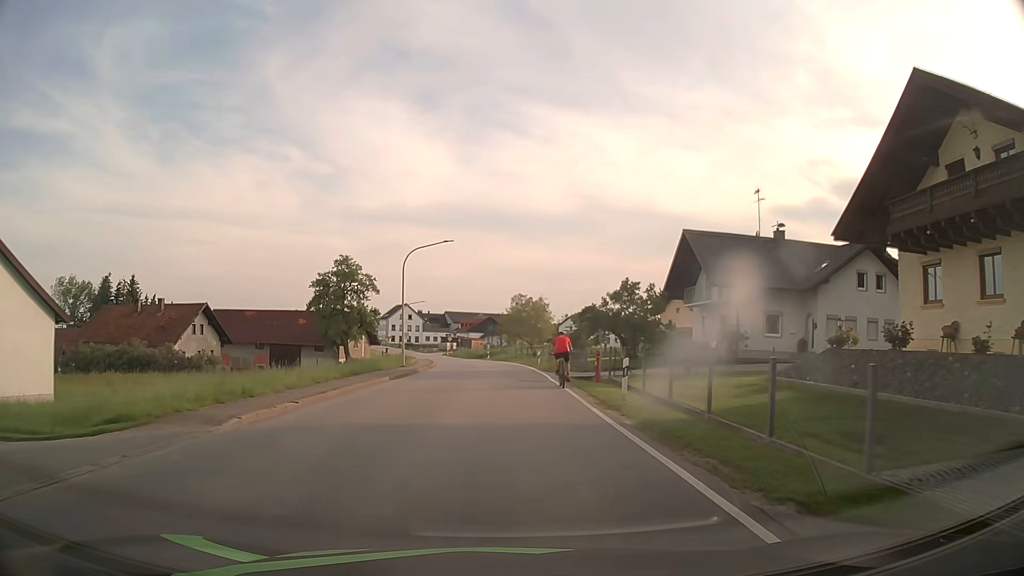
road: secondary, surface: asphalt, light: Day
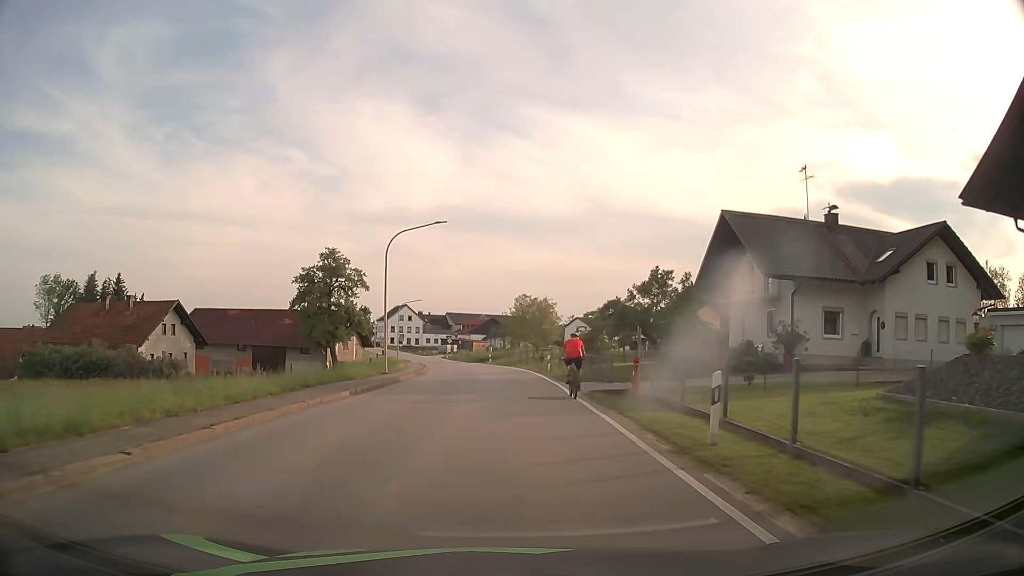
(0.0, +7.0) m; 0°
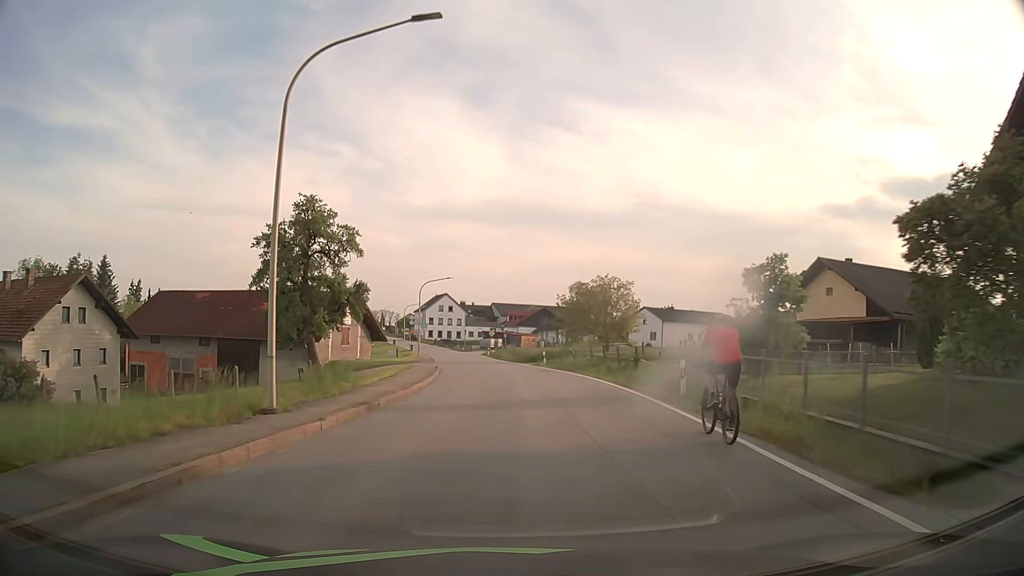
(-0.8, +21.3) m; -5°
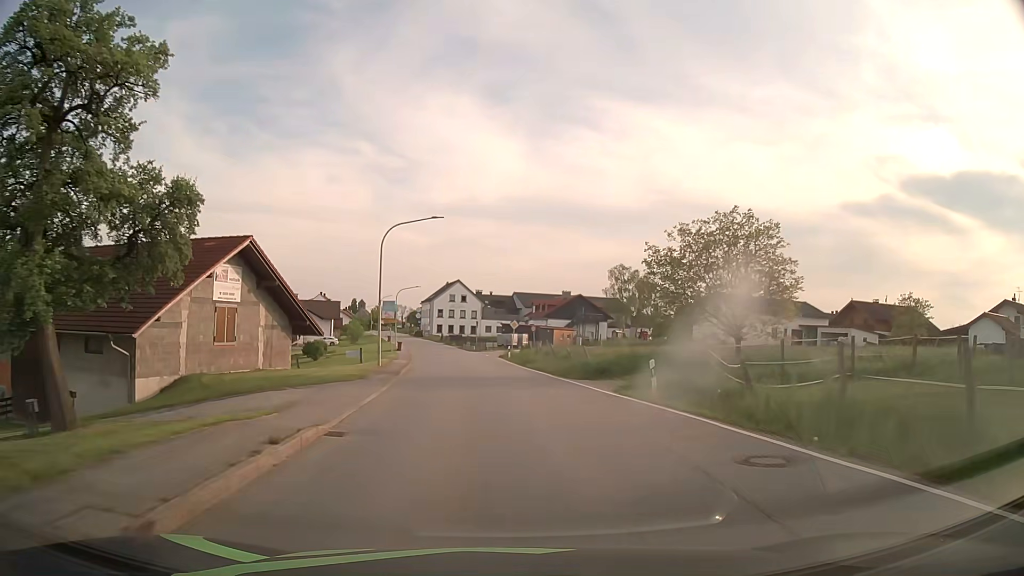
(-0.6, +28.9) m; -2°
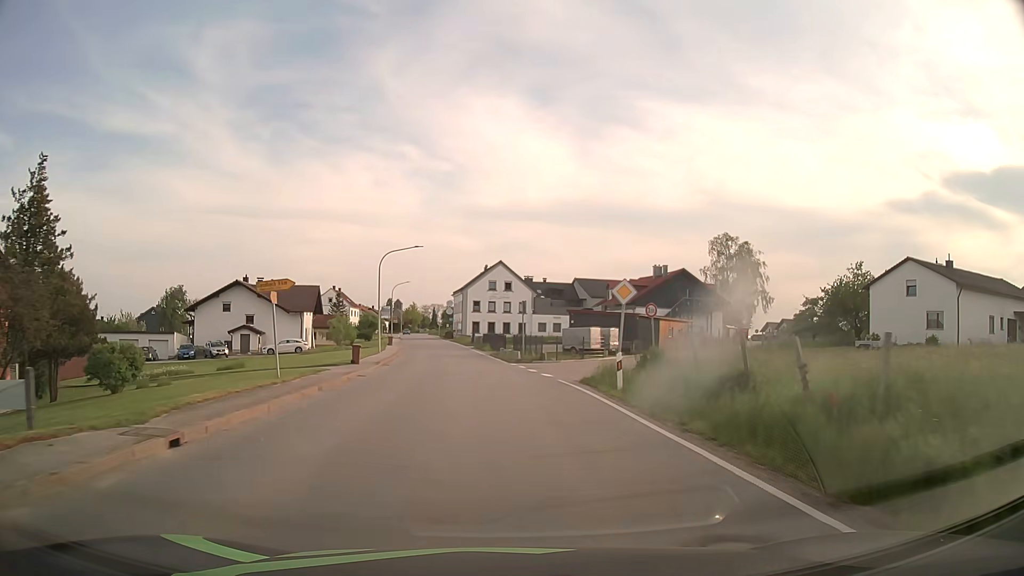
(-1.0, +37.0) m; -4°
